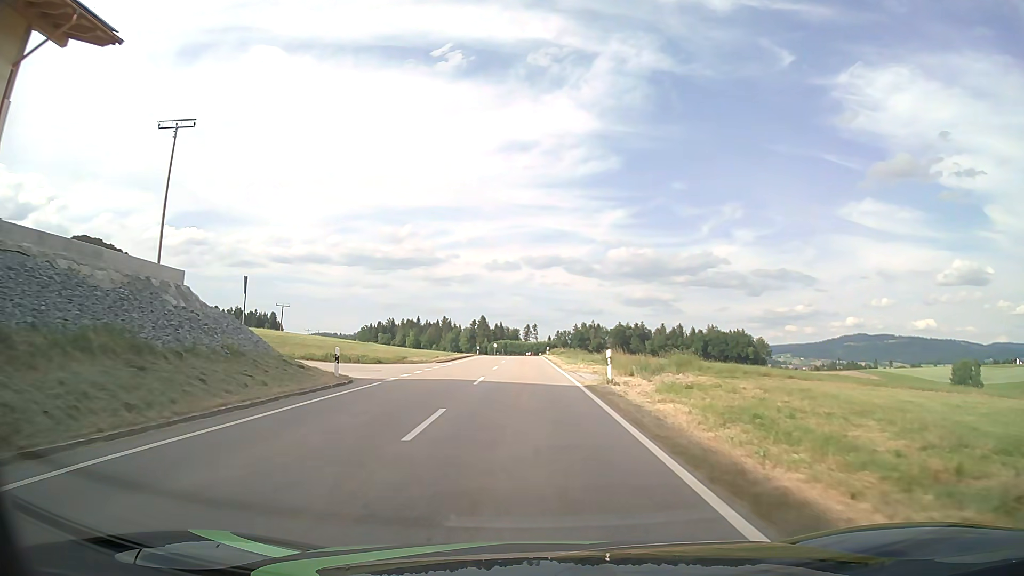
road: tertiary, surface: asphalt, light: Day
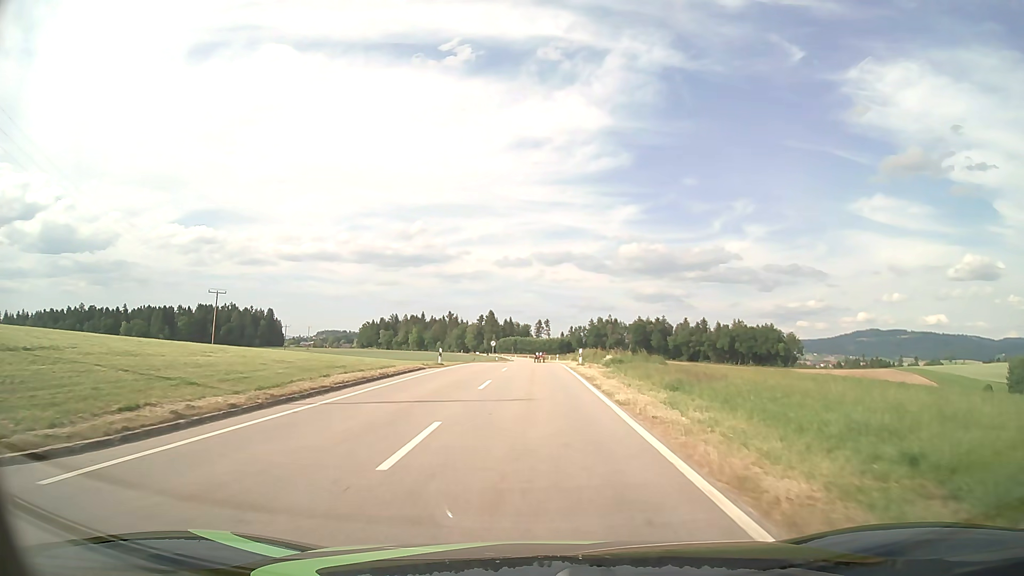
(-0.4, +37.7) m; -1°
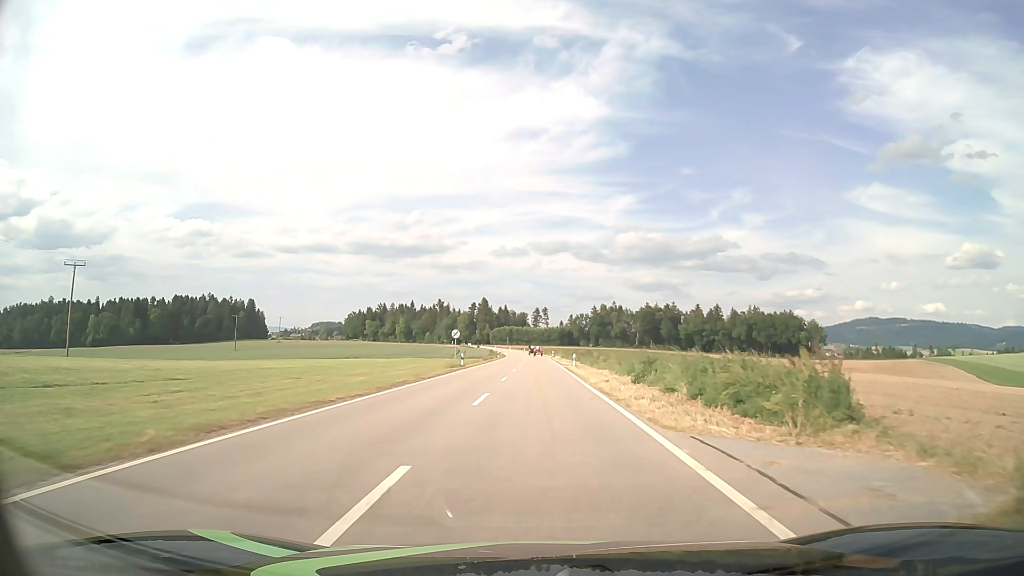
(0.0, +39.7) m; 0°
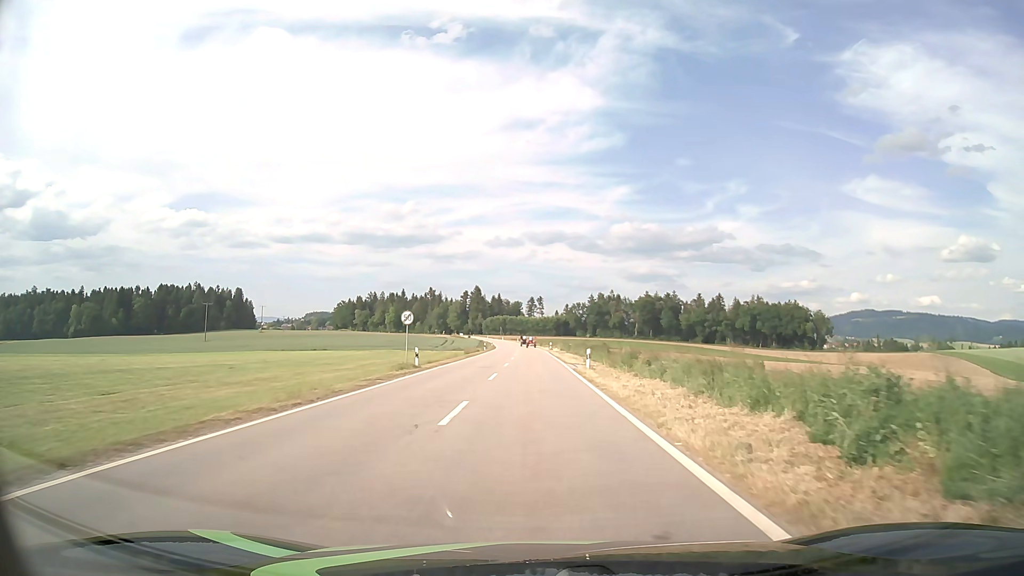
(0.0, +16.4) m; 0°
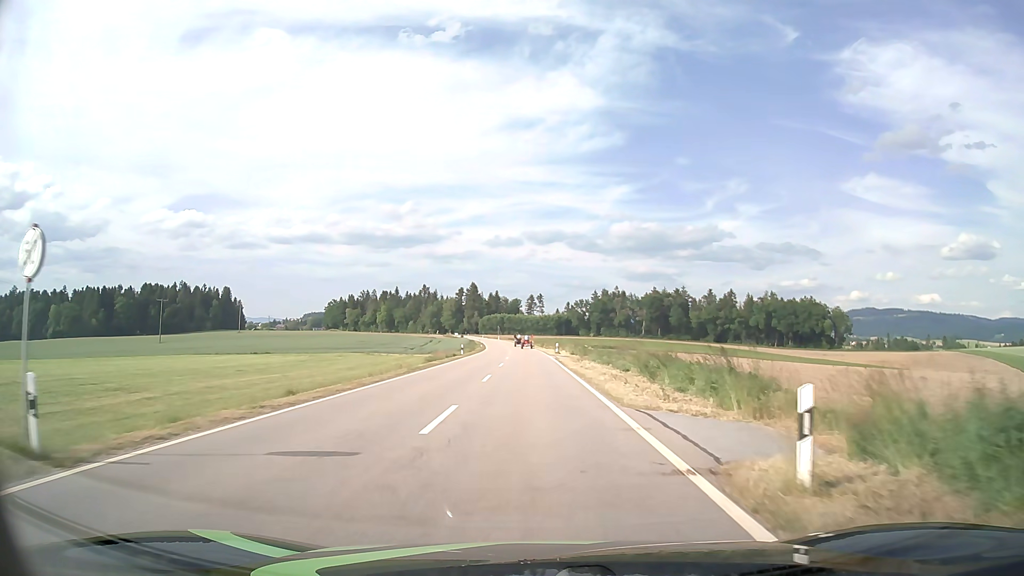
(+0.1, +24.8) m; 0°
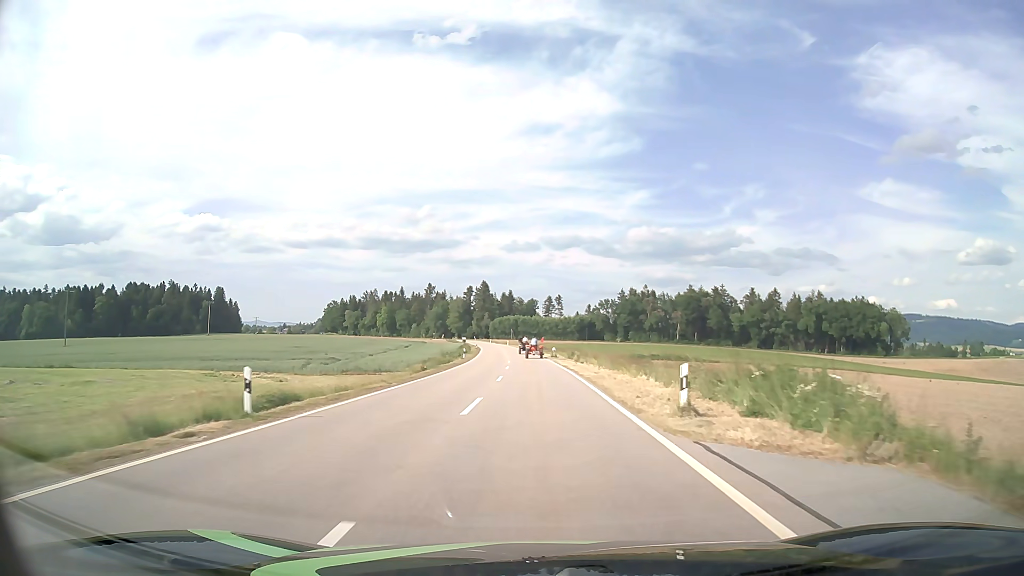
(-0.5, +44.9) m; -2°
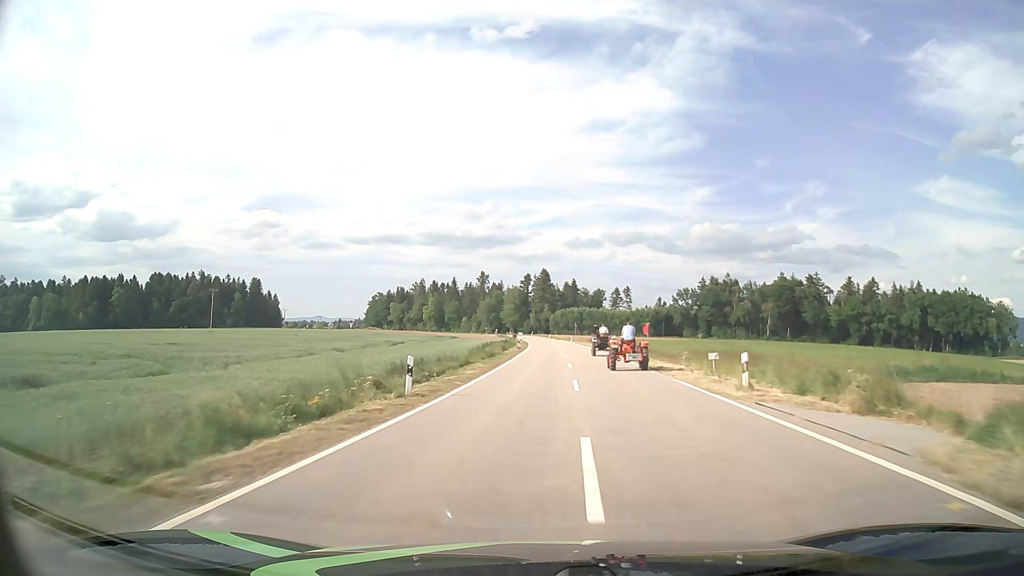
(-1.7, +43.9) m; -5°
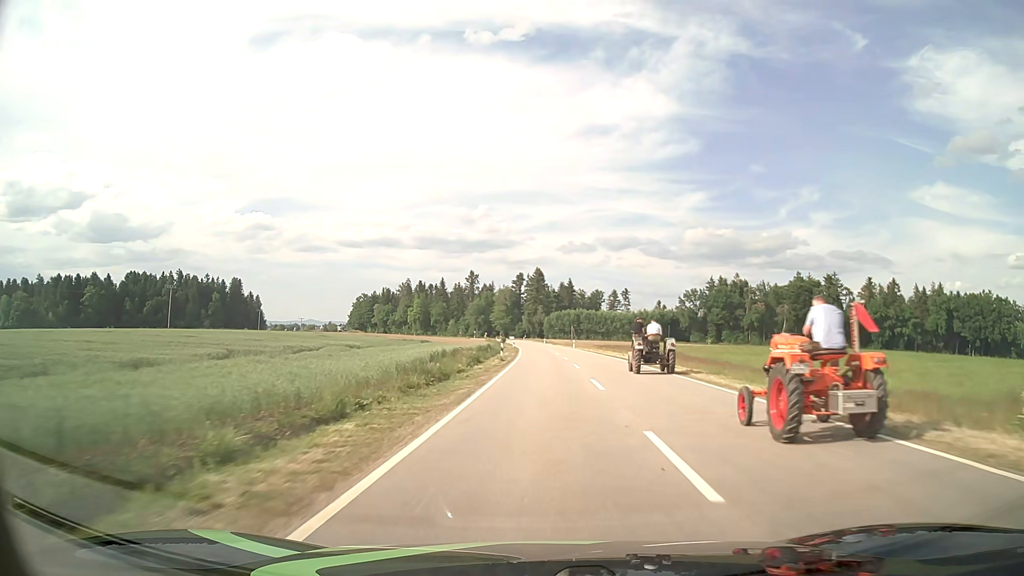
(-0.1, +23.5) m; 0°
(0, +10) (0, +20) (0, +30) (0, +40) (0, +50) (0, +60) (0, +70) (+1, +80) (+1, +90) (+1, +100) m
